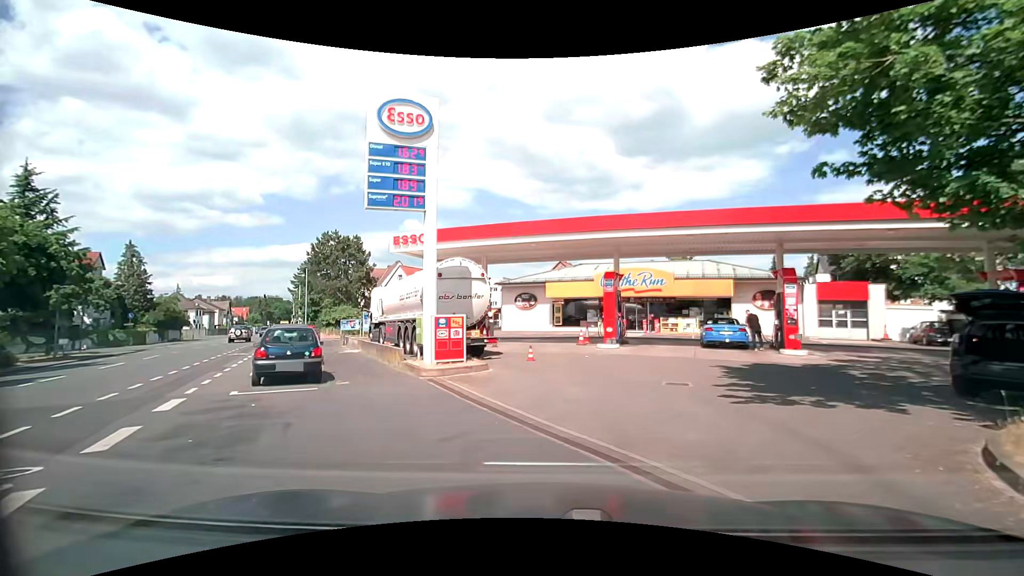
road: secondary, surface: asphalt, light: Day
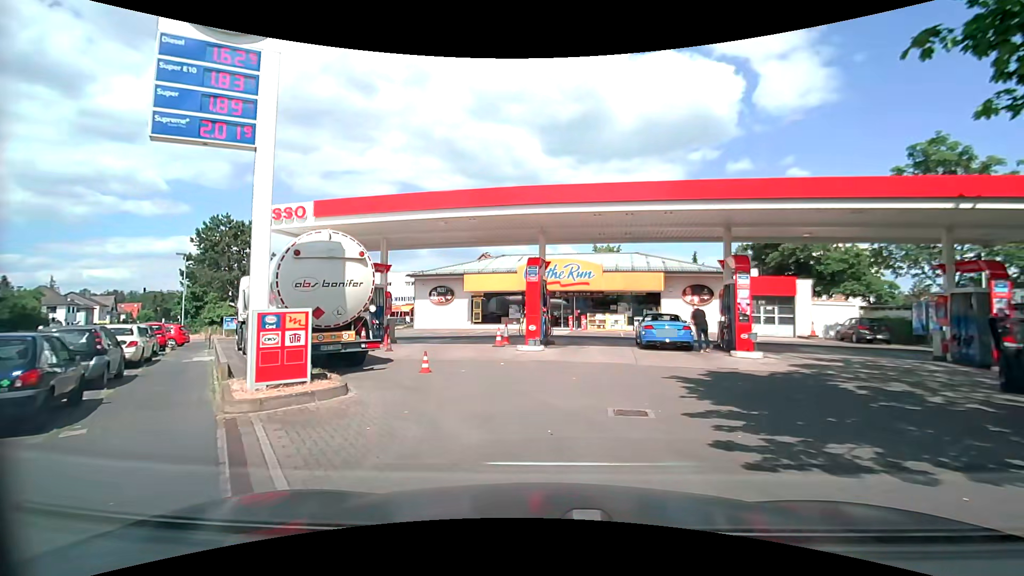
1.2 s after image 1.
(+0.4, +4.5) m; +9°
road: service
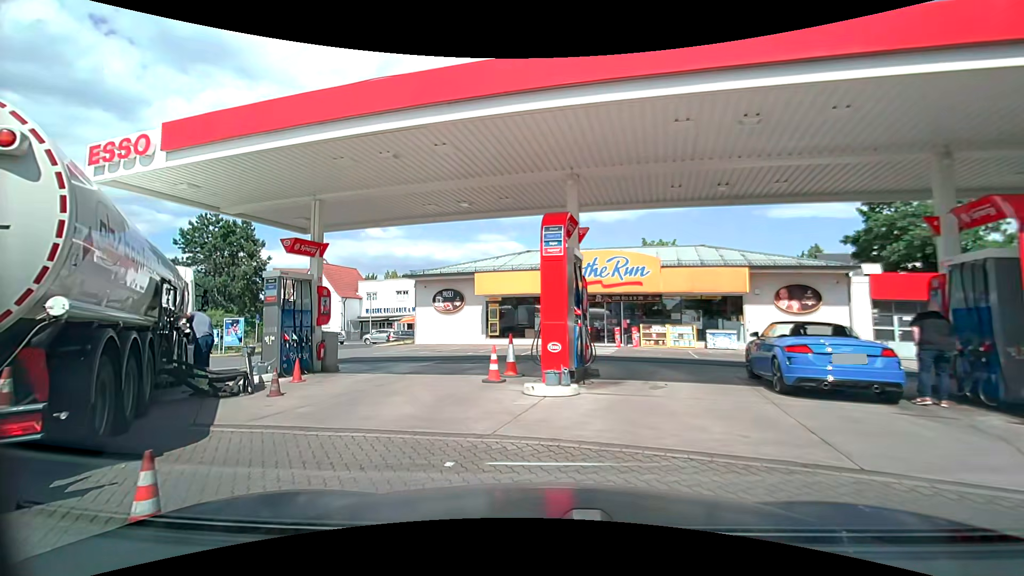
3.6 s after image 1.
(+0.4, +9.0) m; -2°
